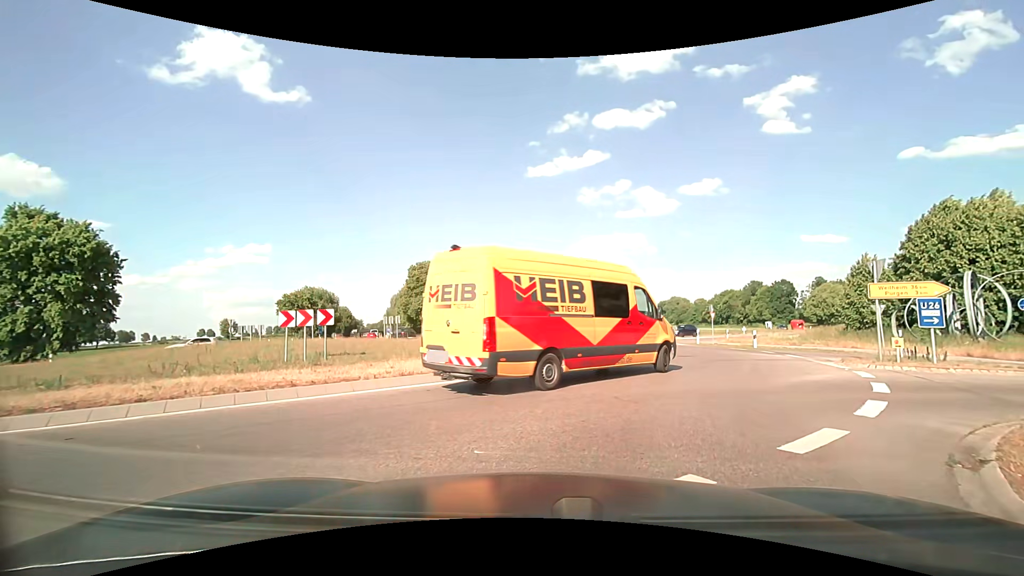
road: secondary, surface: asphalt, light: Day
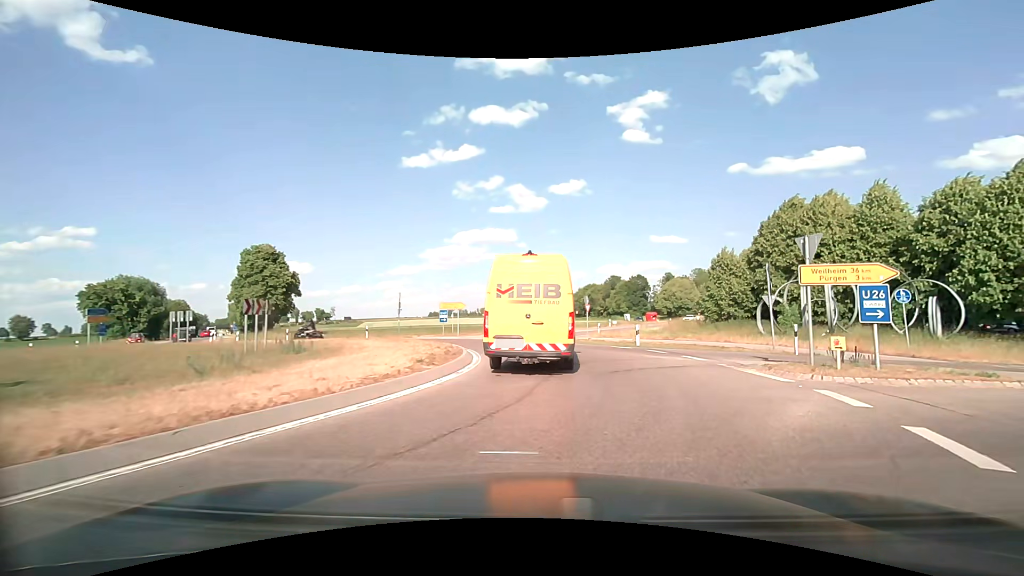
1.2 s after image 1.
(+0.8, +6.6) m; +14°
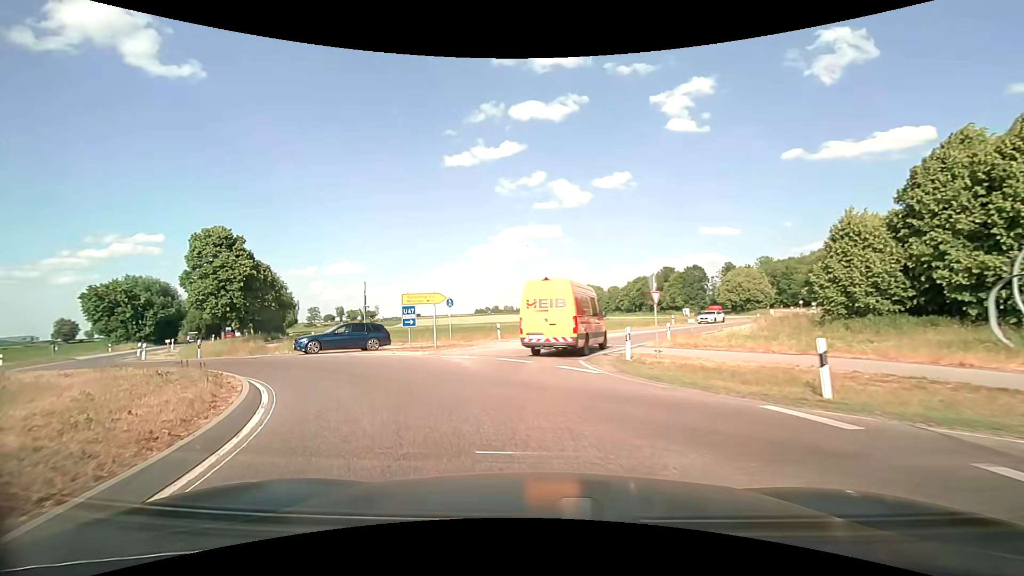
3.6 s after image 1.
(+1.1, +15.1) m; -5°
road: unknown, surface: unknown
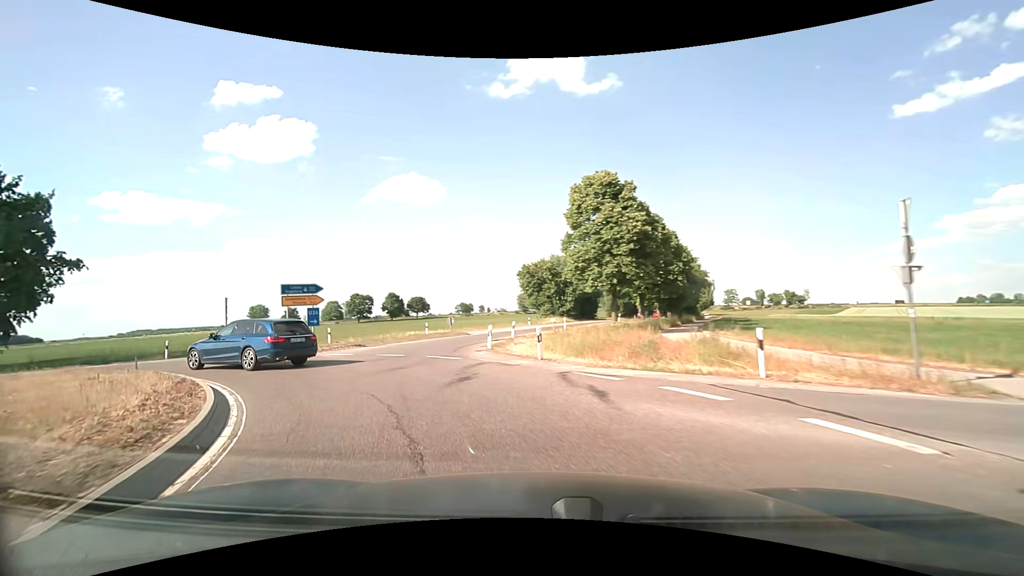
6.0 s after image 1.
(-6.6, +16.4) m; -44°
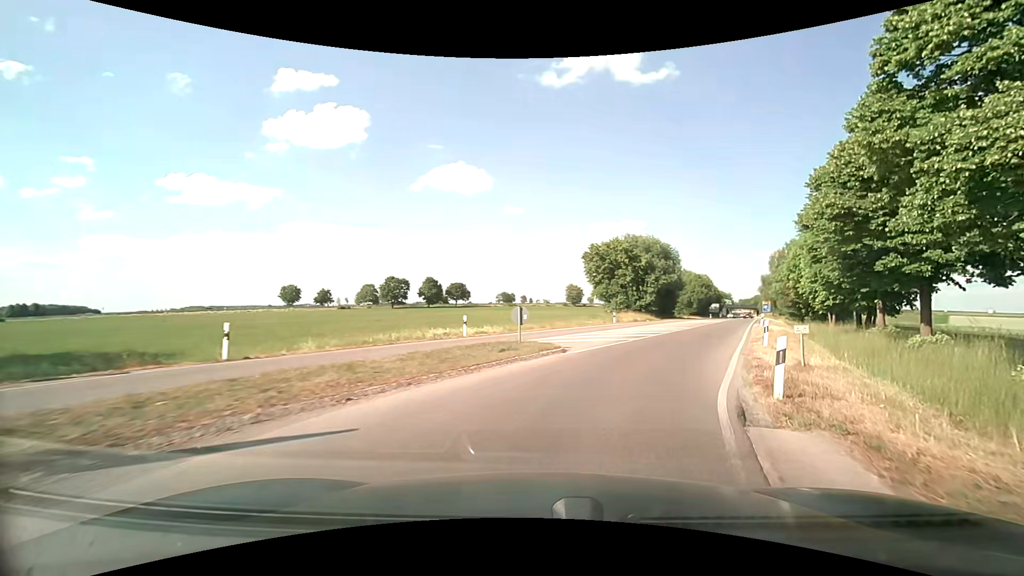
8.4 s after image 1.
(-4.7, +21.2) m; -5°
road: secondary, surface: asphalt
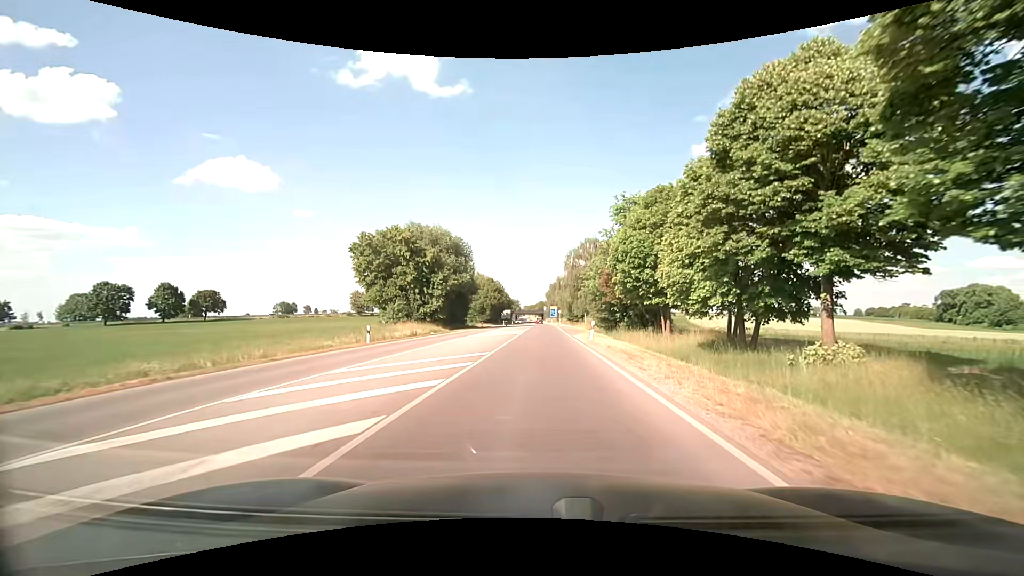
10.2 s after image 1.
(+4.6, +19.1) m; +23°
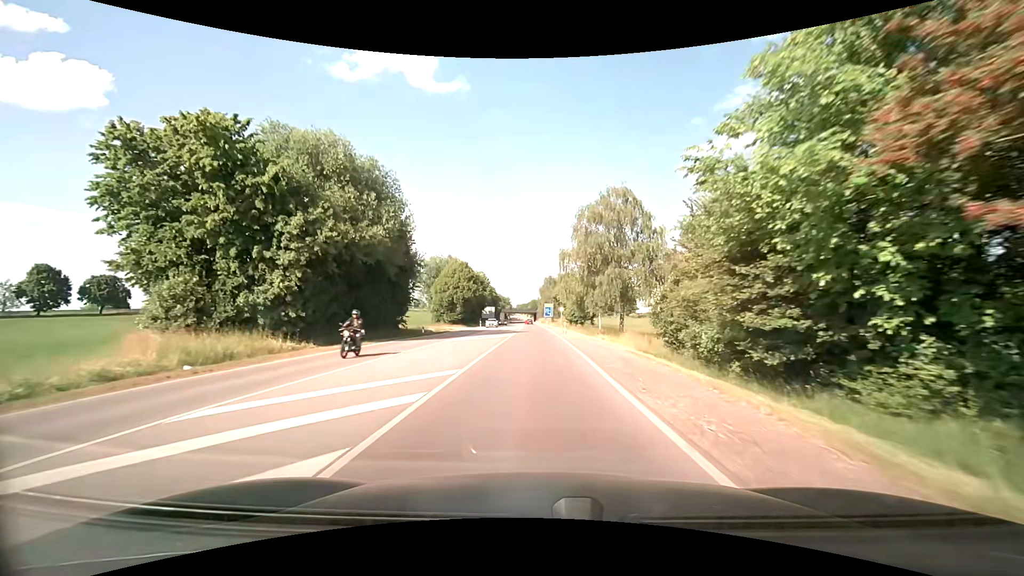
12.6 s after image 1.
(+0.6, +36.0) m; +1°
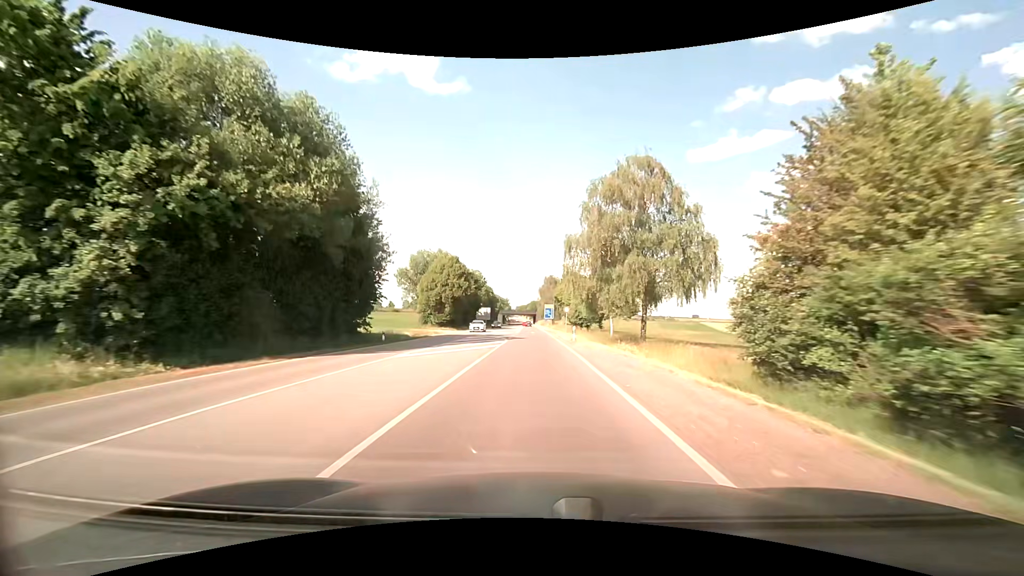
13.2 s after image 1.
(0.0, +11.0) m; 0°
(0, +10) (0, +20) (0, +30) (0, +40) (-1, +50) (-1, +60) (-1, +70) (-1, +80) (-1, +90) (-1, +100) m
